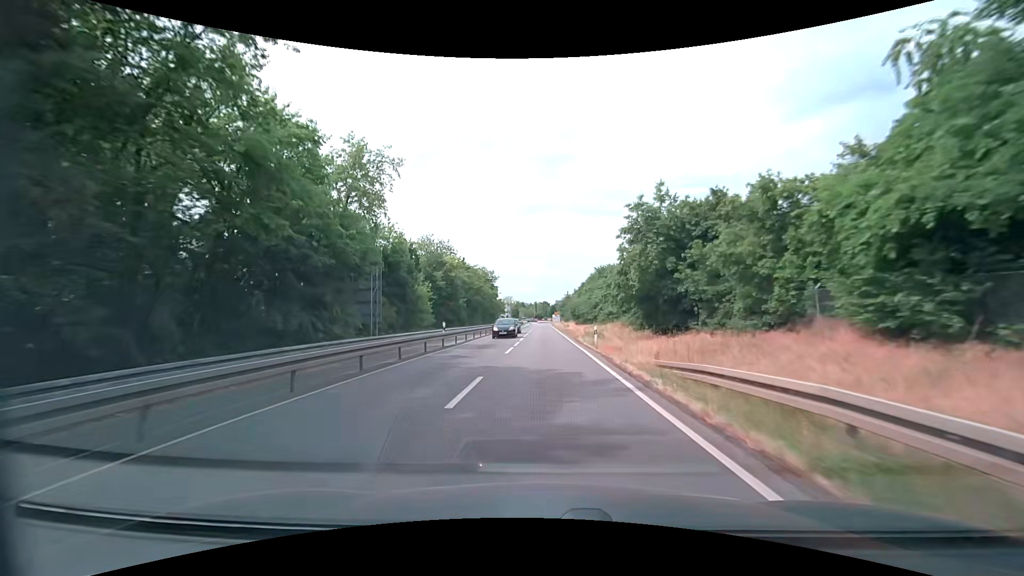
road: tertiary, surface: asphalt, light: Day
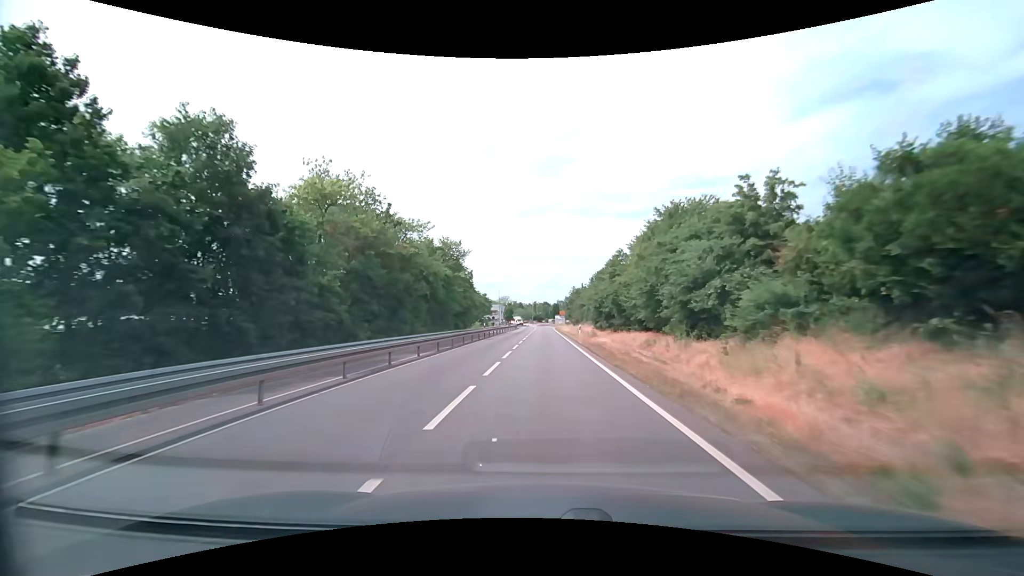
(+0.1, +37.2) m; 0°
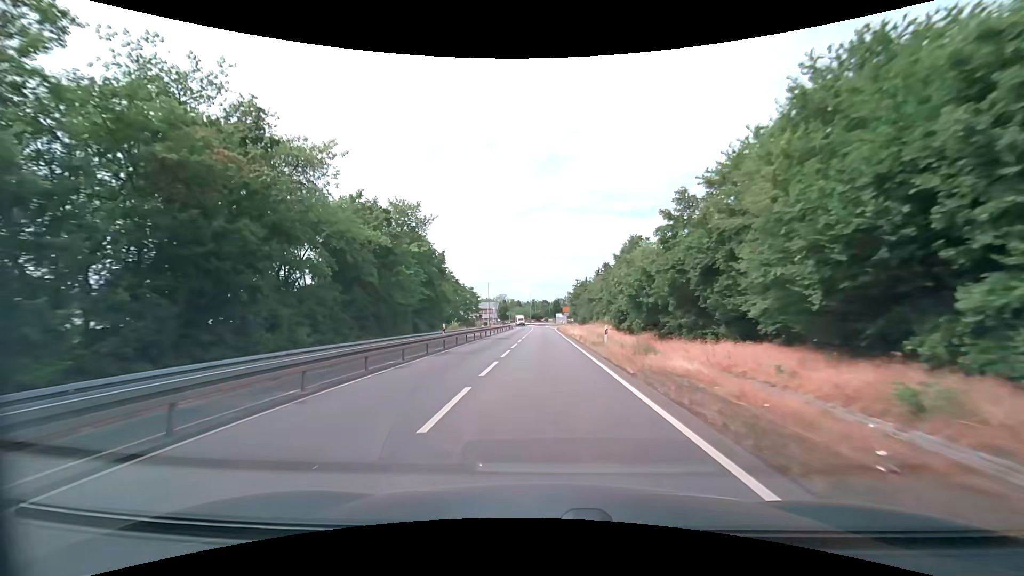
(0.0, +18.2) m; 0°
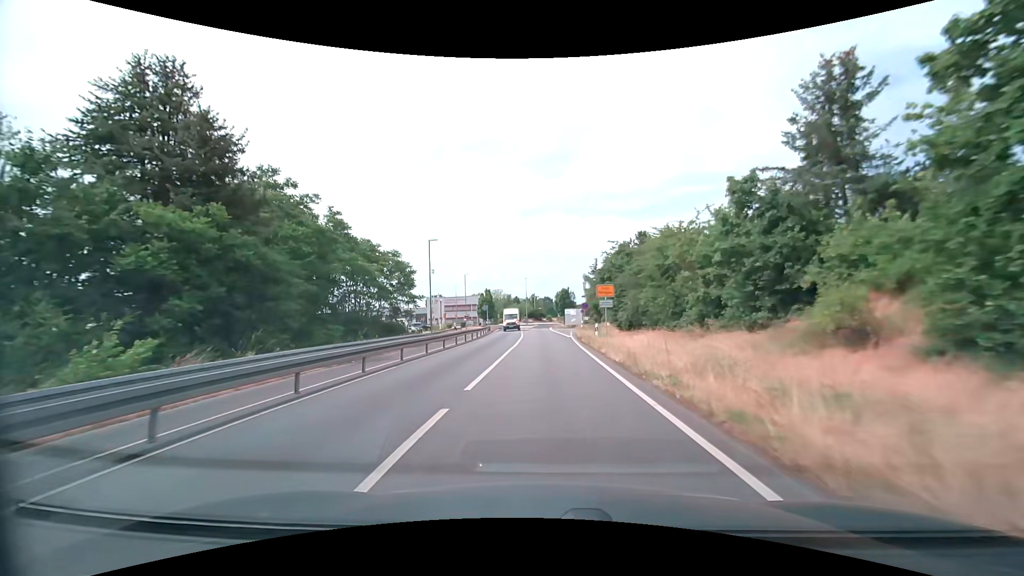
(0.0, +44.3) m; 0°
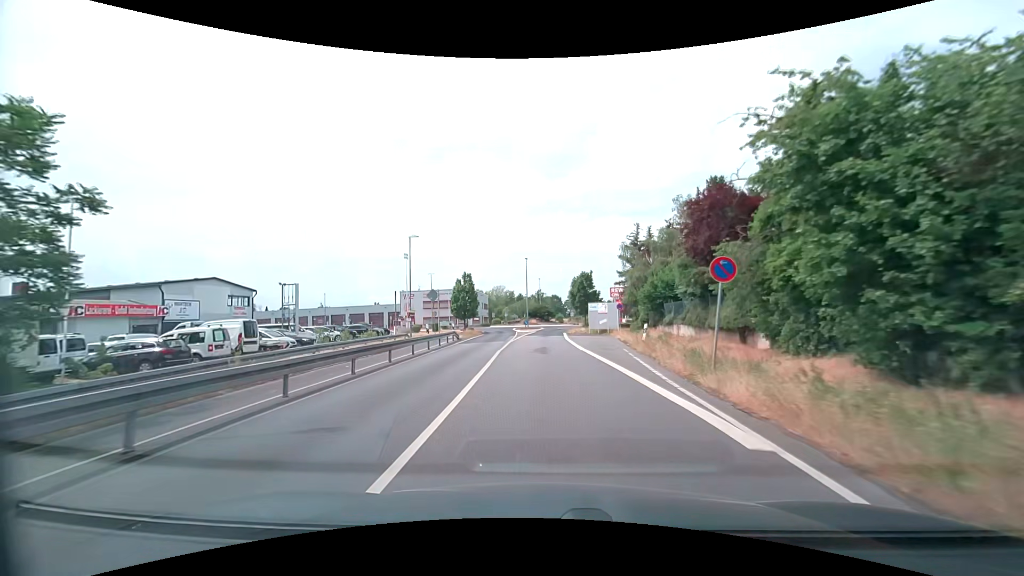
(-0.2, +32.4) m; -1°
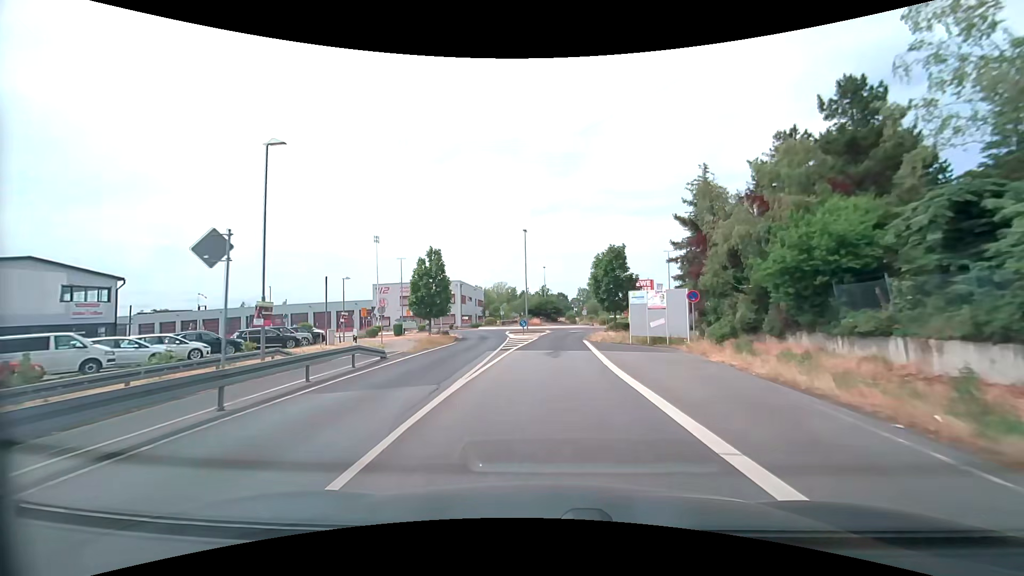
(-0.2, +20.8) m; -1°
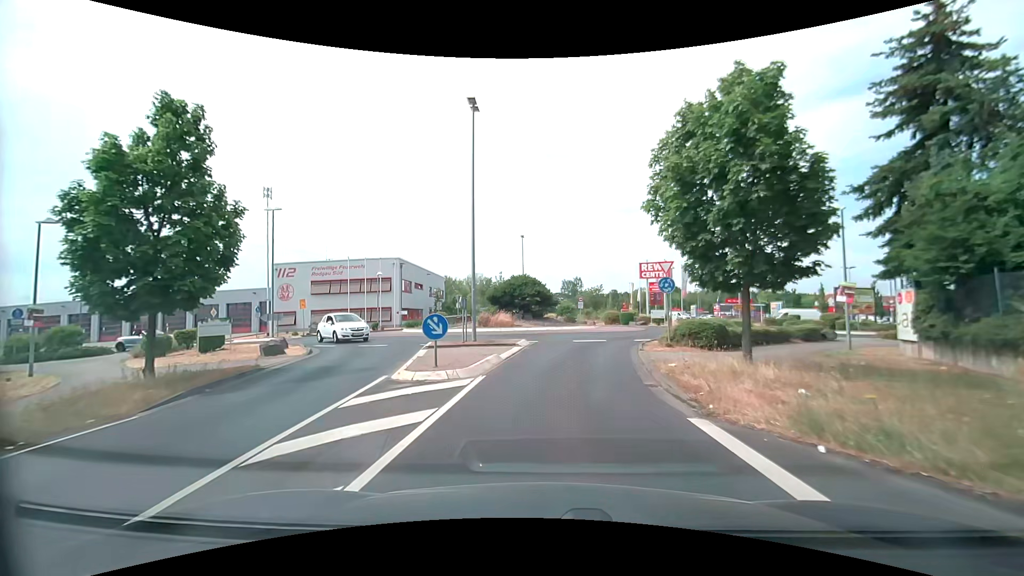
(+0.4, +27.0) m; +2°
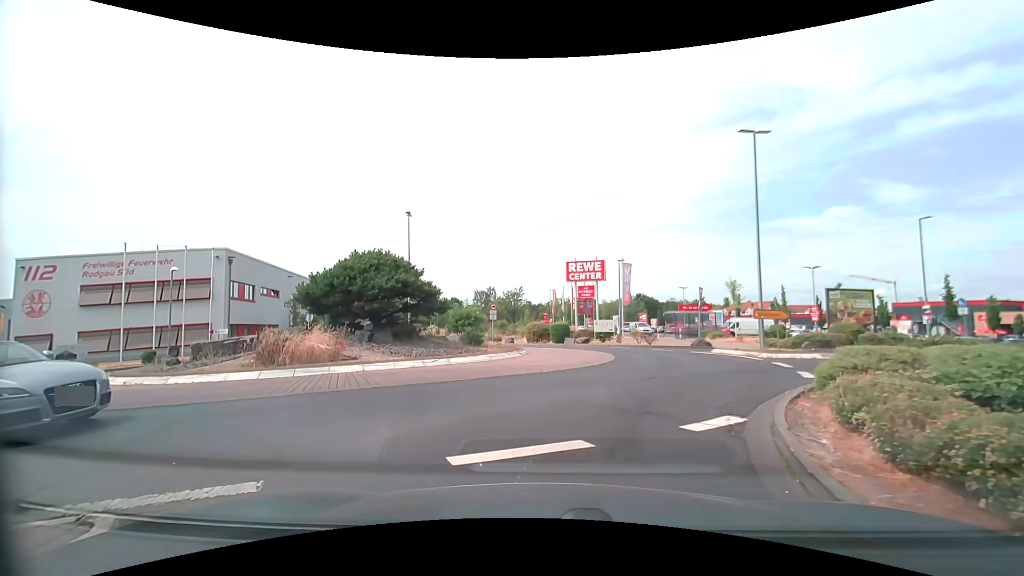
(+1.0, +16.4) m; +9°
(+2, +10) (+5, +19) (+2, +28) (-6, +33) (-15, +29) (-23, +24) (-33, +20) (-43, +18) (-52, +16) (-62, +15) m
